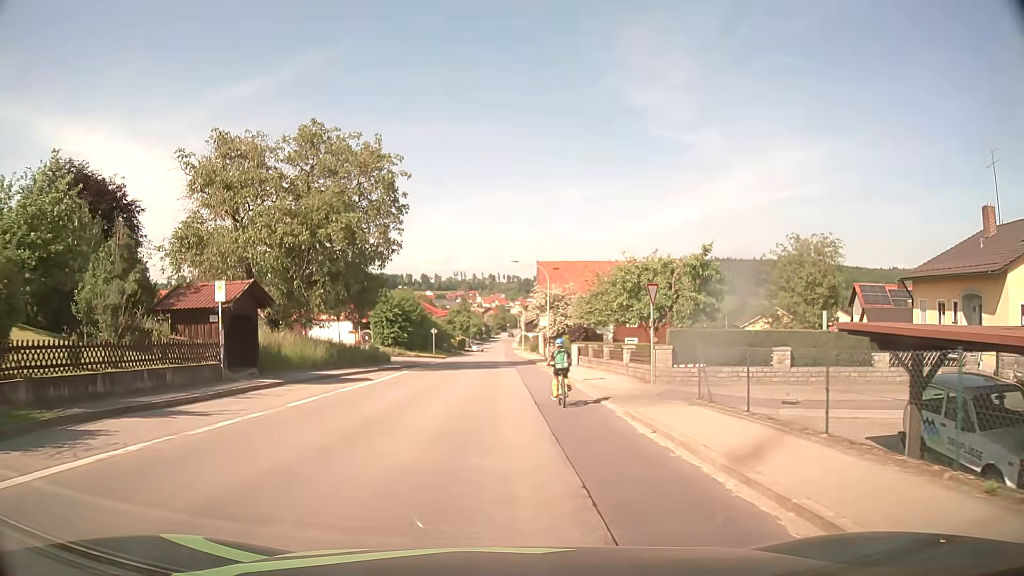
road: tertiary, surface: asphalt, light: Day
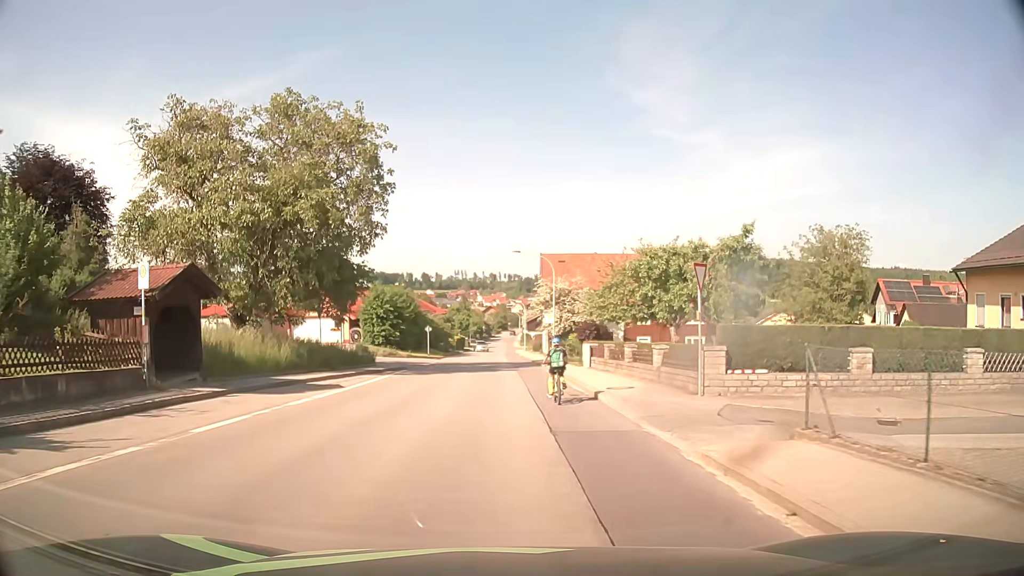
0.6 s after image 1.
(0.0, +5.0) m; 0°
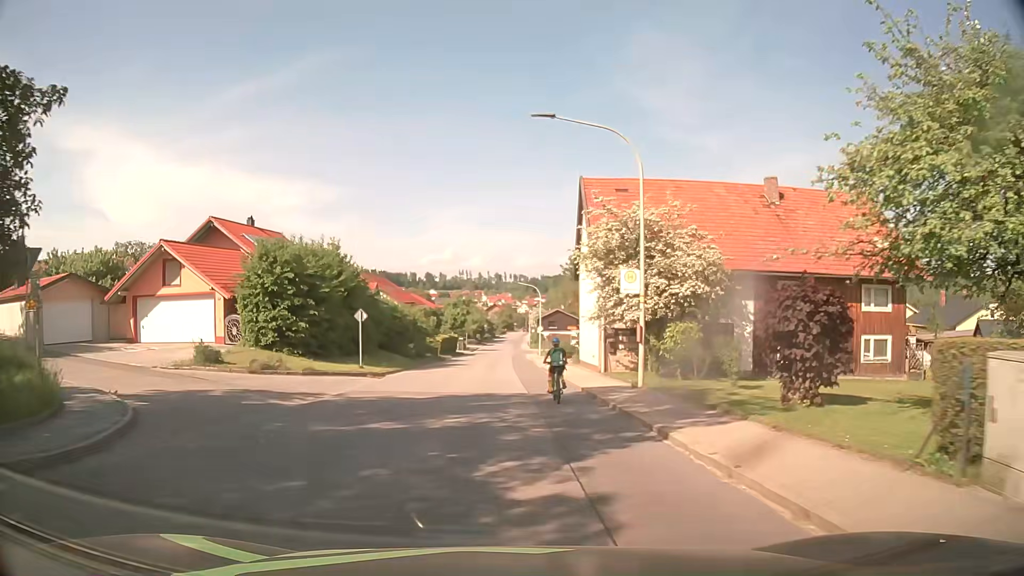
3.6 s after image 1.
(-0.2, +28.1) m; 0°
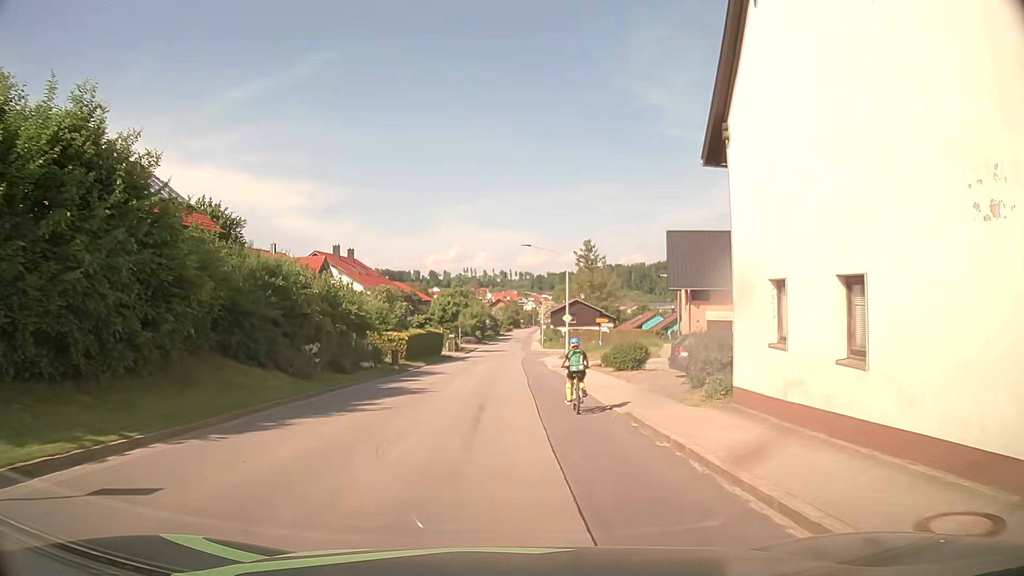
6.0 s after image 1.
(-0.1, +24.6) m; -1°
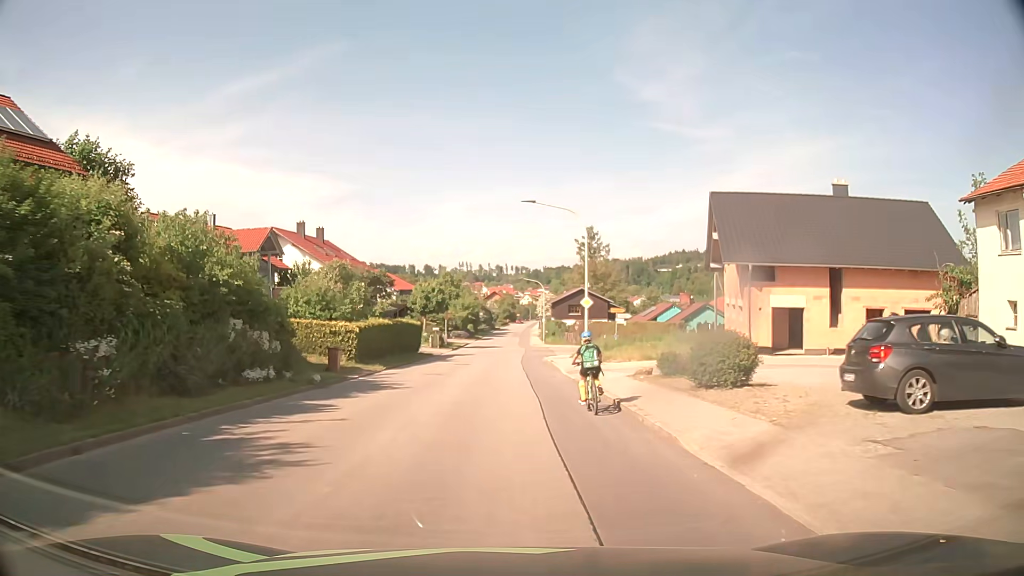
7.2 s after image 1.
(+0.1, +11.9) m; +2°
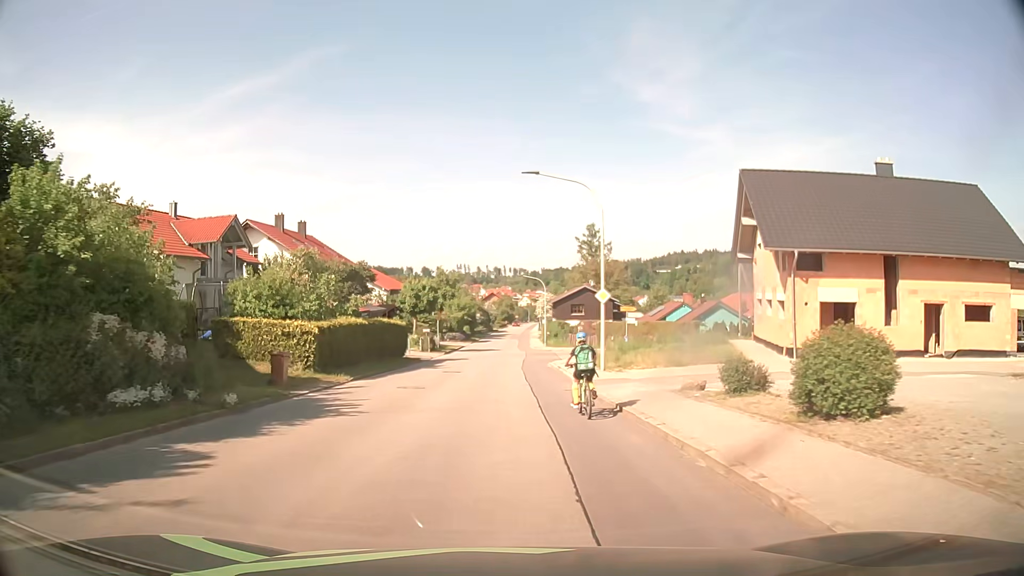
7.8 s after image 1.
(-0.1, +5.6) m; -1°
(0, +10) (0, +20) (0, +30) (0, +40) (0, +50) (0, +60) (0, +70) (0, +80) (+1, +90) (+1, +100) m
